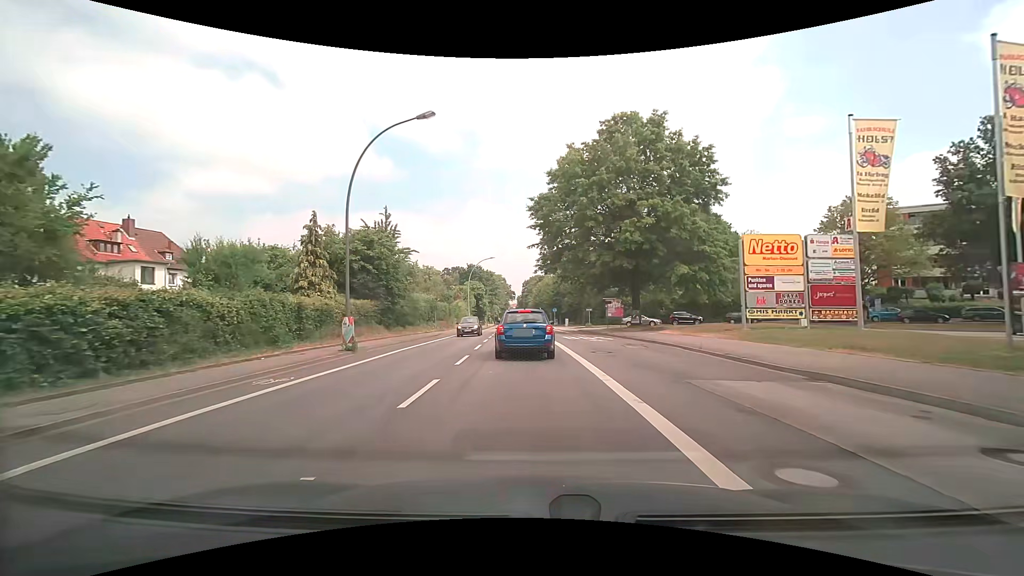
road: secondary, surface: asphalt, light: Day
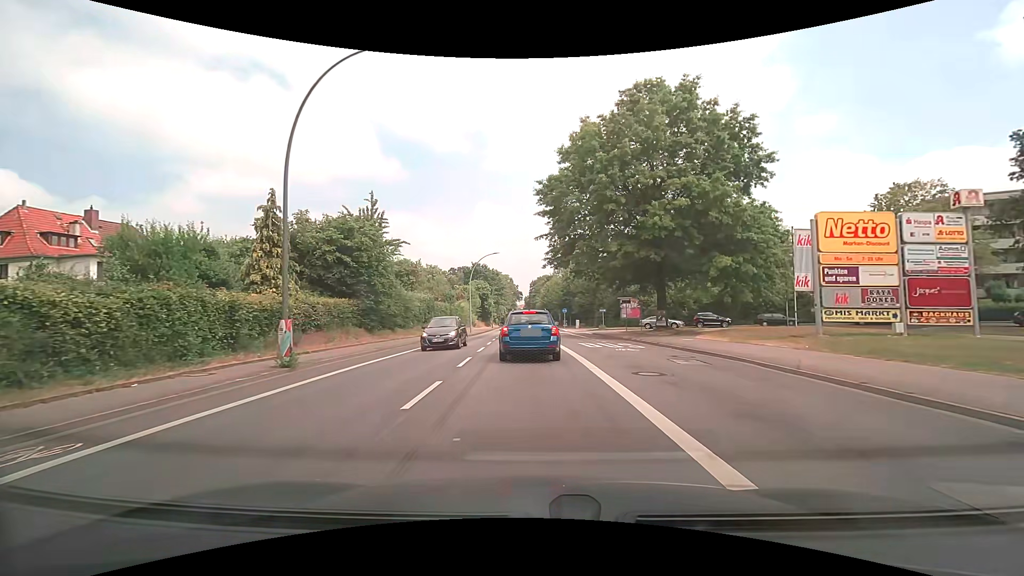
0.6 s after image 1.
(0.0, +6.0) m; -1°
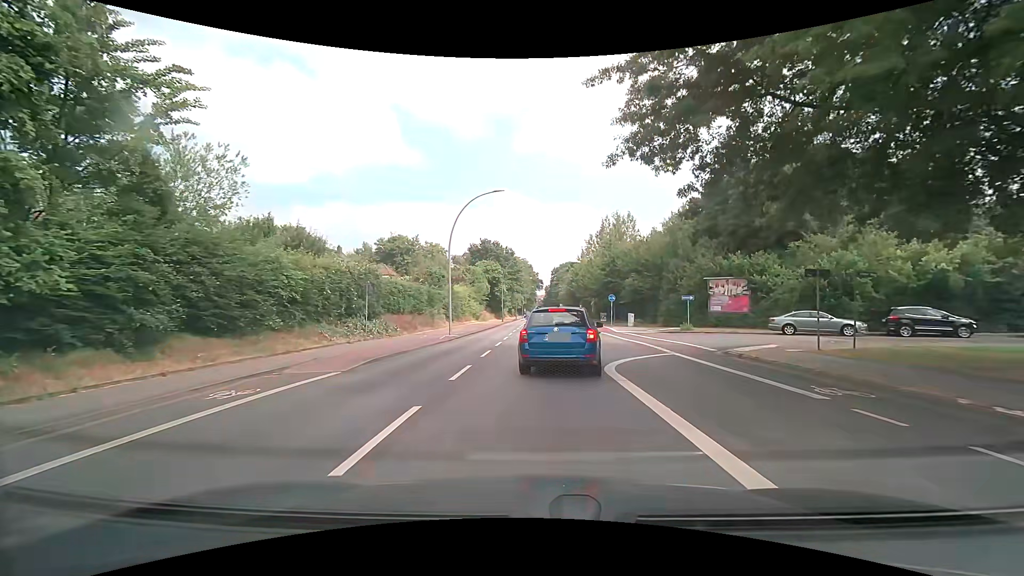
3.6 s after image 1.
(-0.5, +26.7) m; -2°
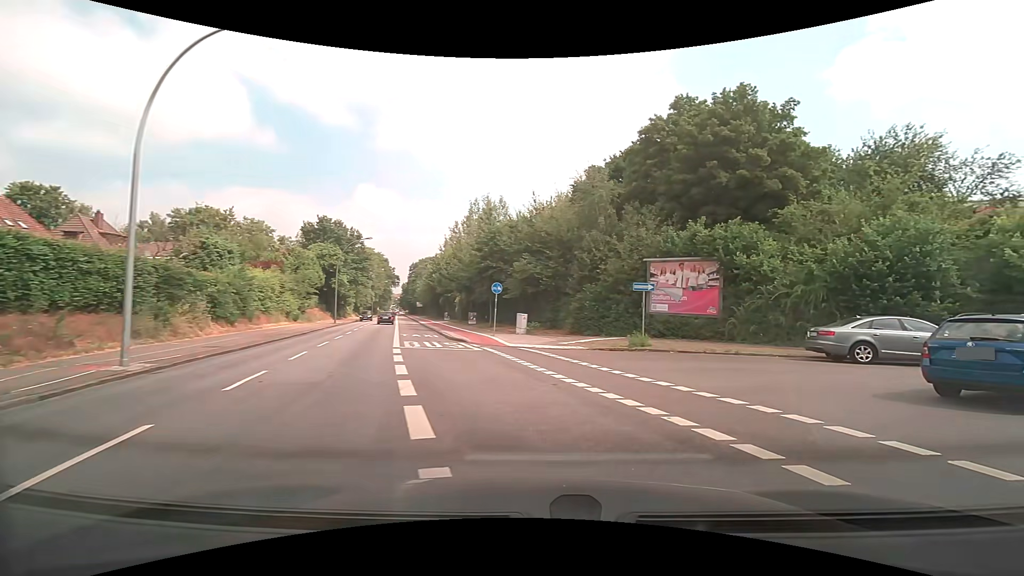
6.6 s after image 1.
(+0.6, +17.7) m; +15°
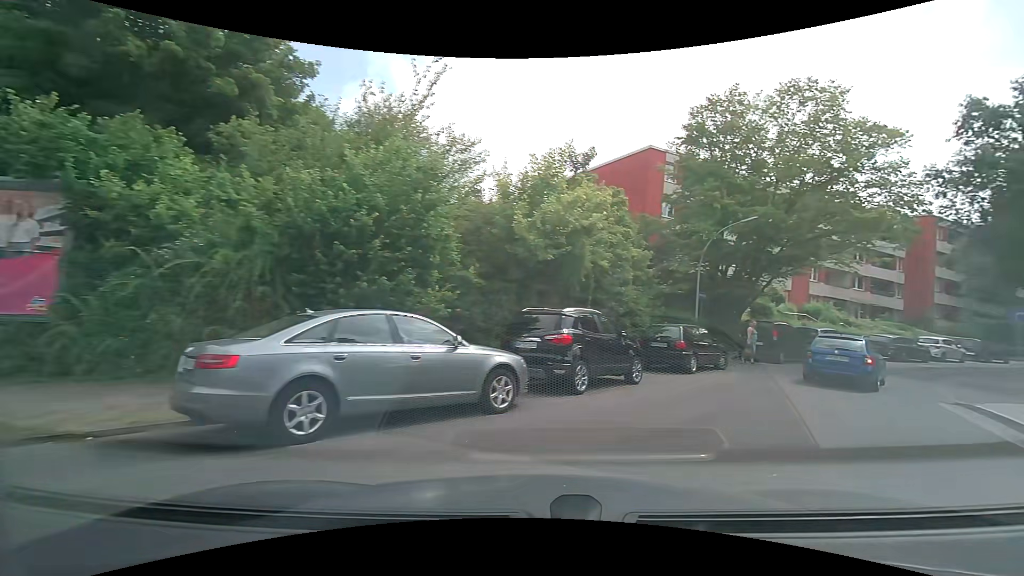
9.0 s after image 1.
(+5.2, +11.1) m; +53°
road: residential
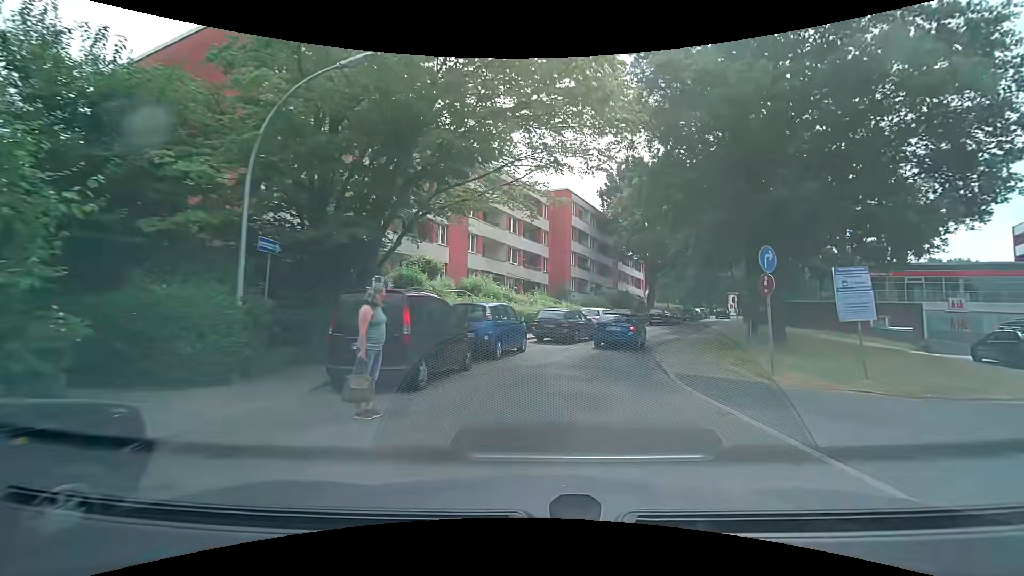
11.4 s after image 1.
(+5.8, +13.6) m; +38°
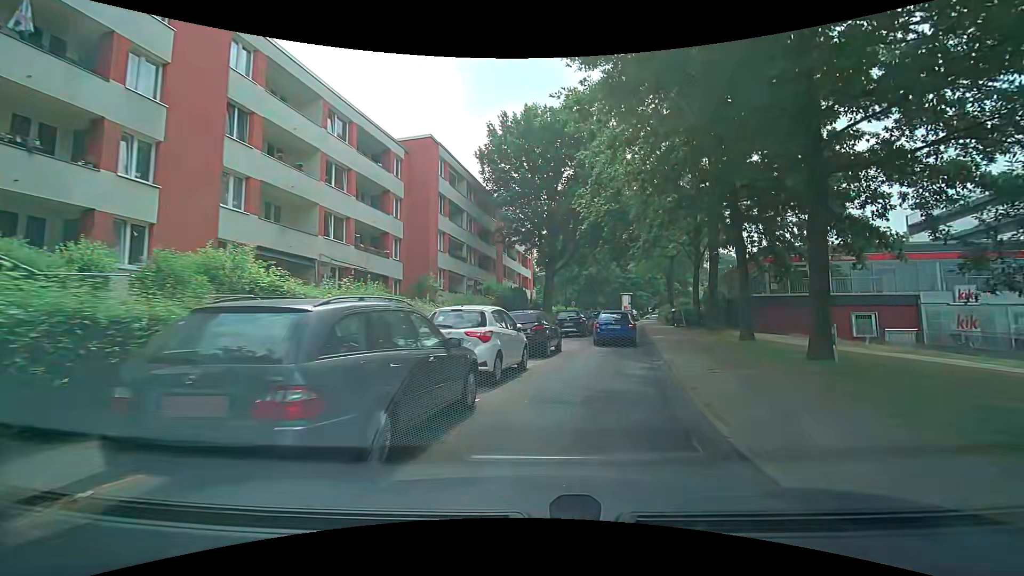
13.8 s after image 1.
(+1.4, +17.4) m; +12°
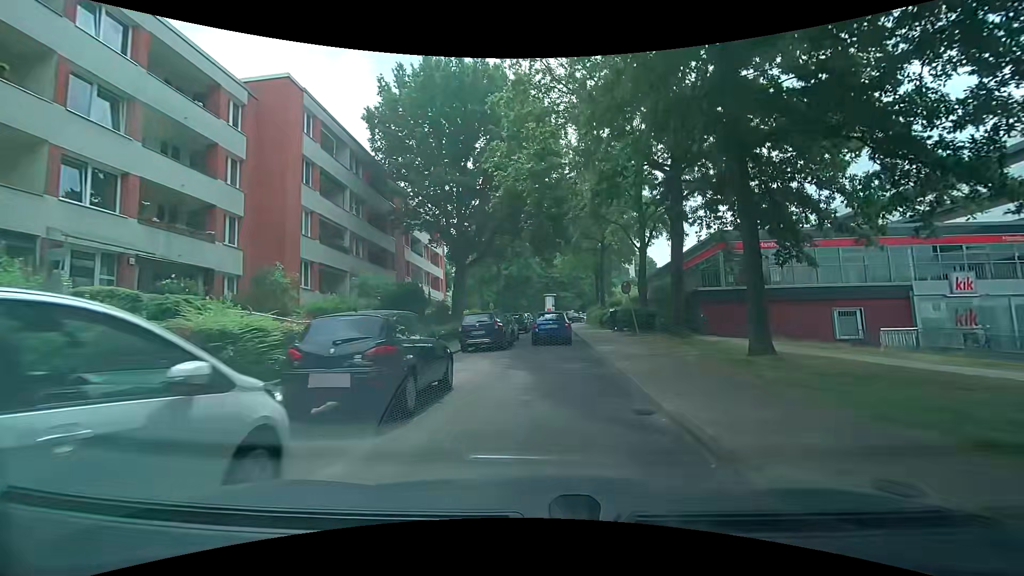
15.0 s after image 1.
(+0.9, +8.7) m; +10°
